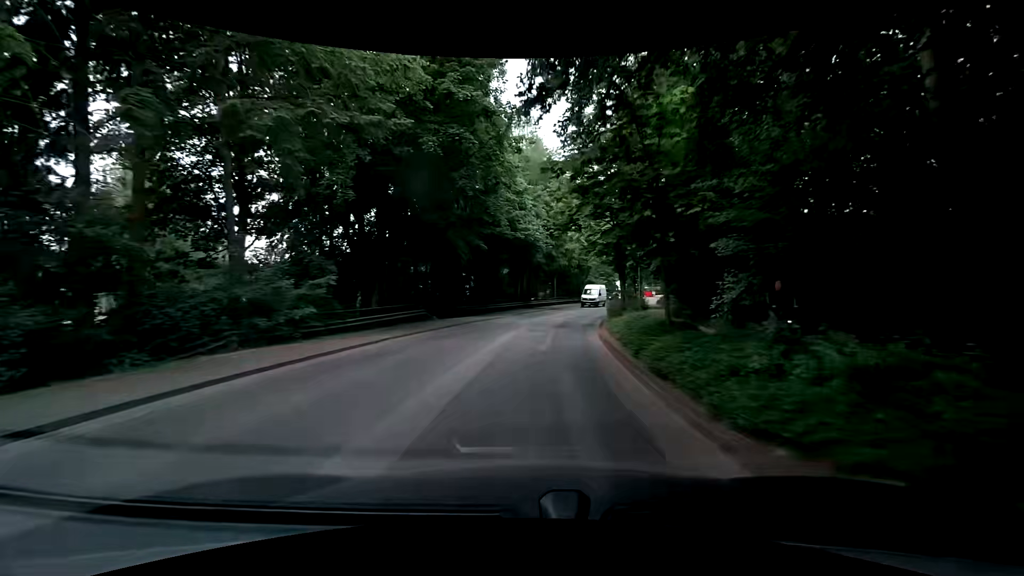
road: tertiary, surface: asphalt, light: Day
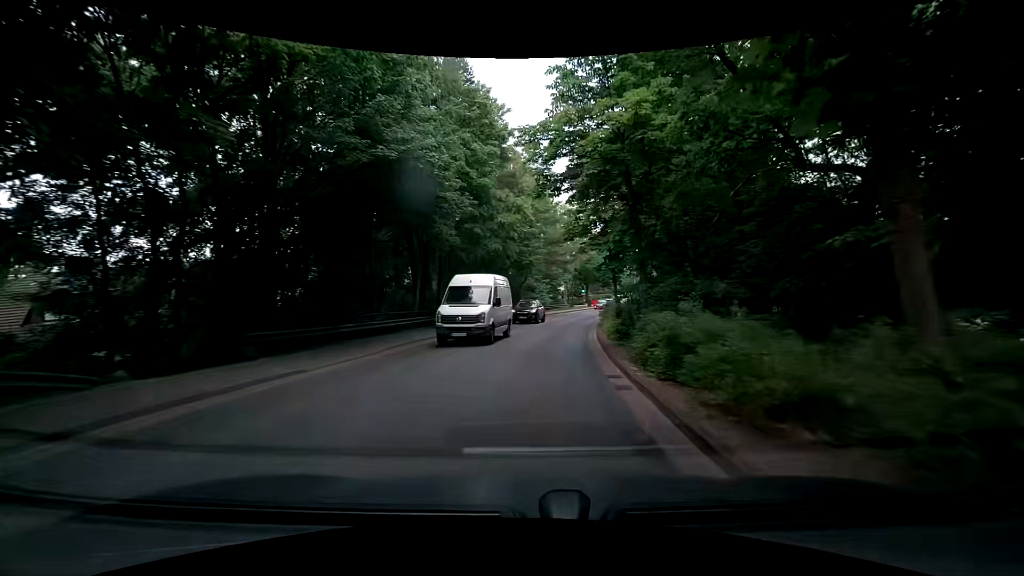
(+1.0, +21.6) m; +7°
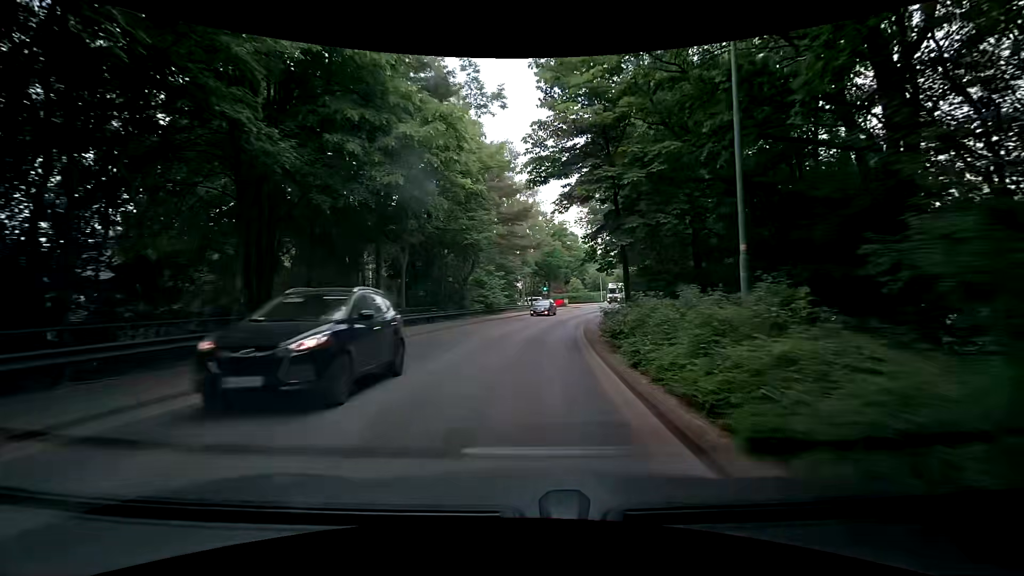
(+0.7, +14.3) m; +6°
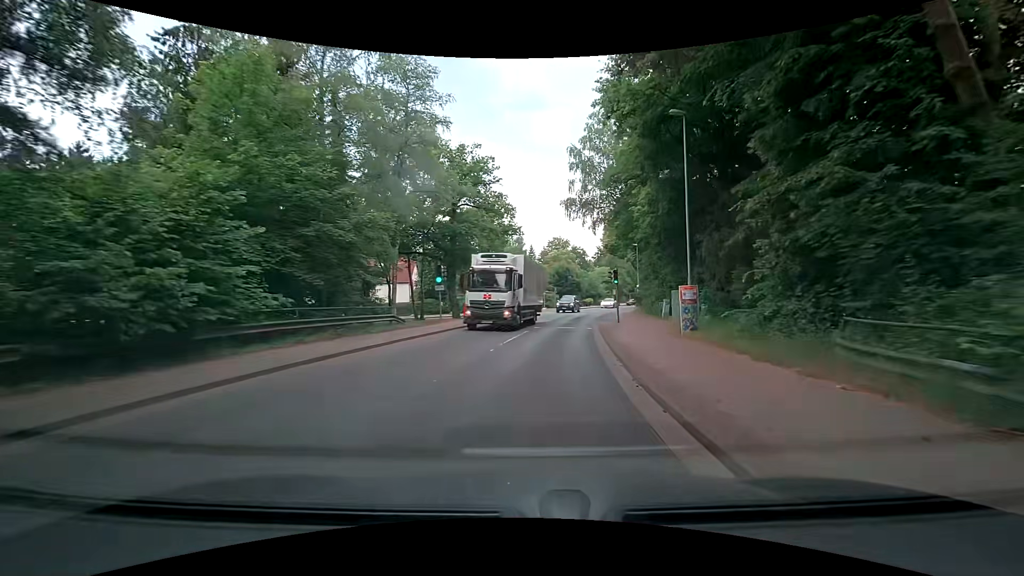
(+2.5, +35.5) m; +8°
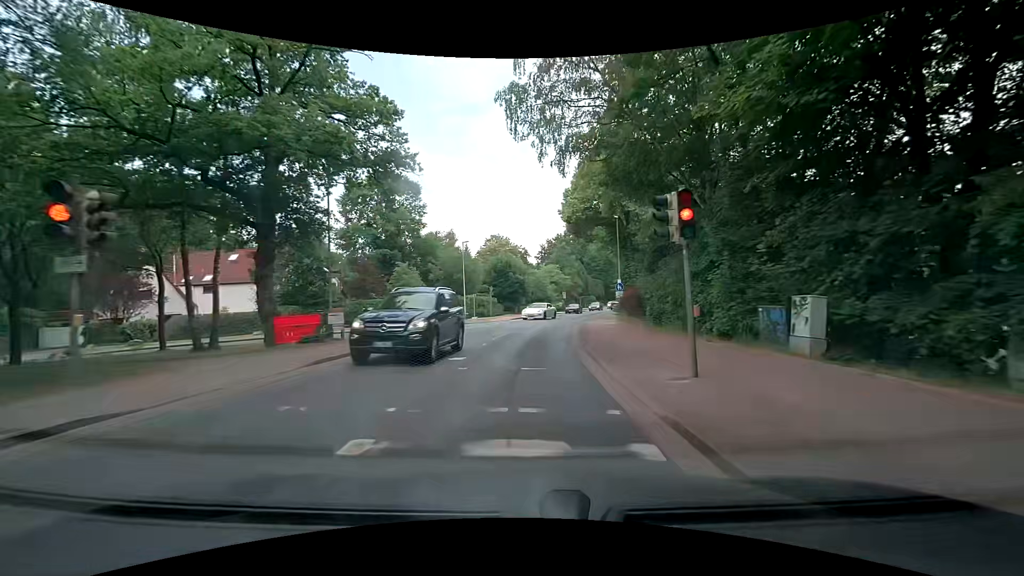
(+1.7, +21.7) m; +7°
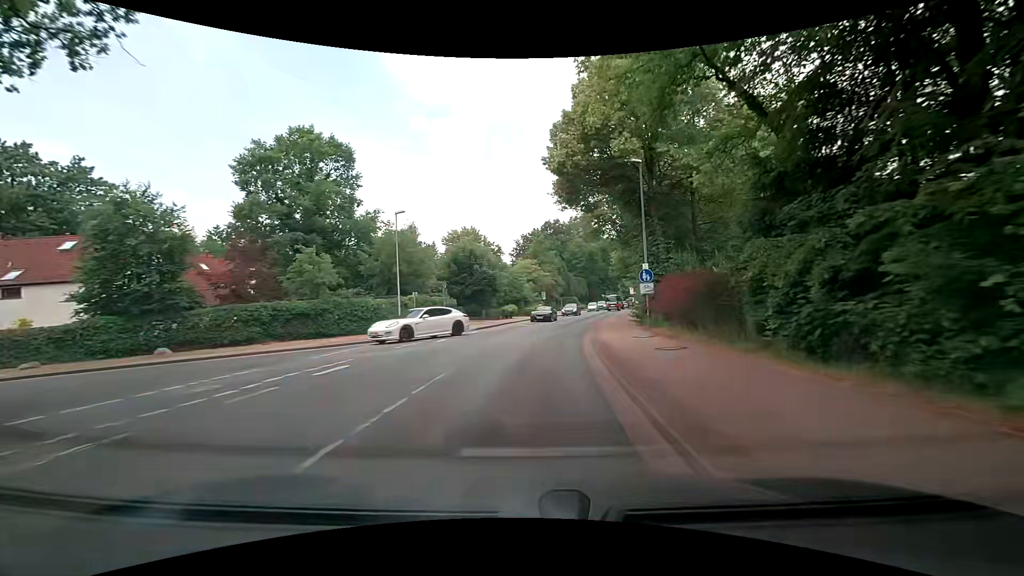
(+0.5, +14.4) m; +3°
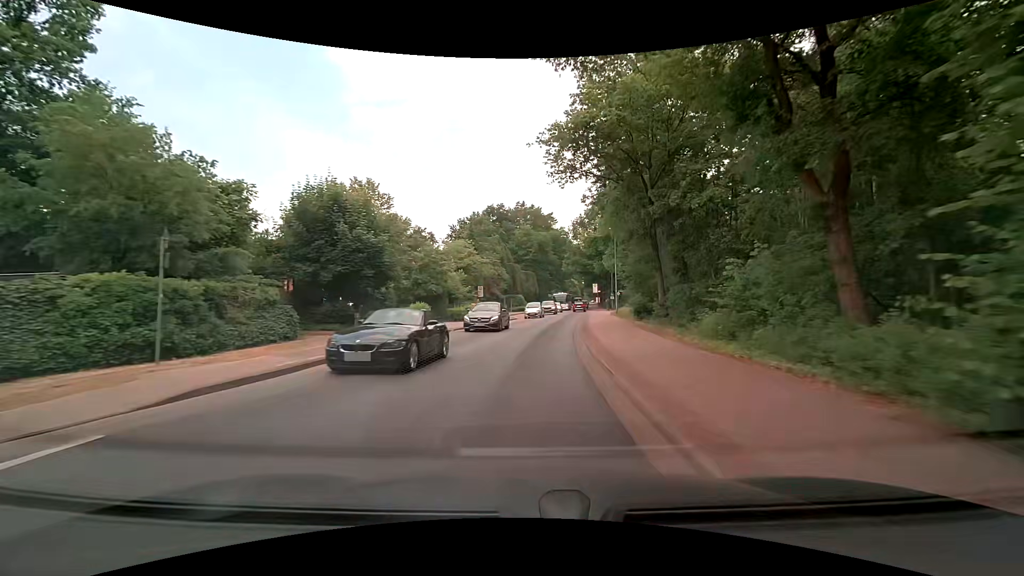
(+0.9, +21.2) m; +6°
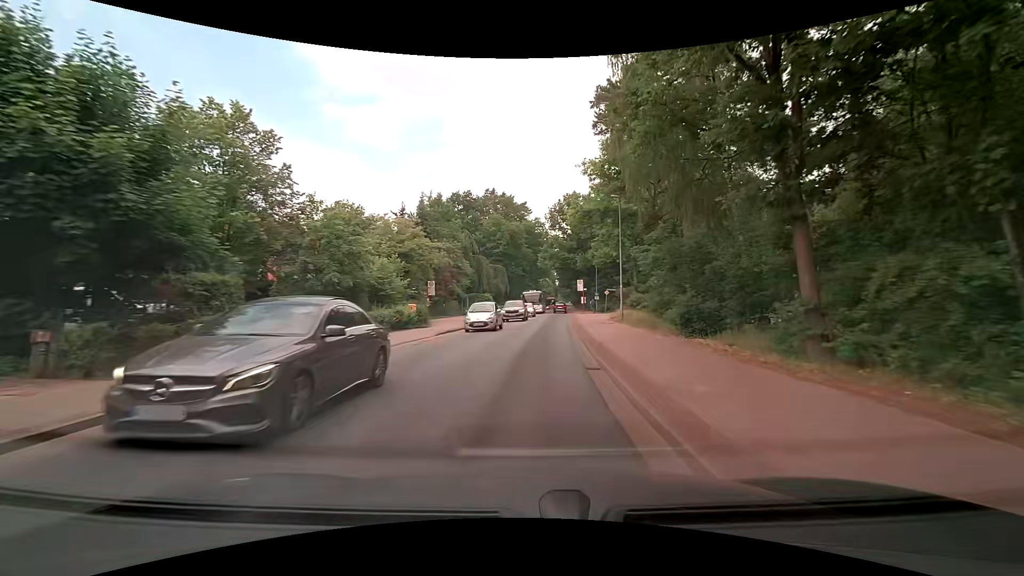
(+0.6, +13.9) m; +4°
